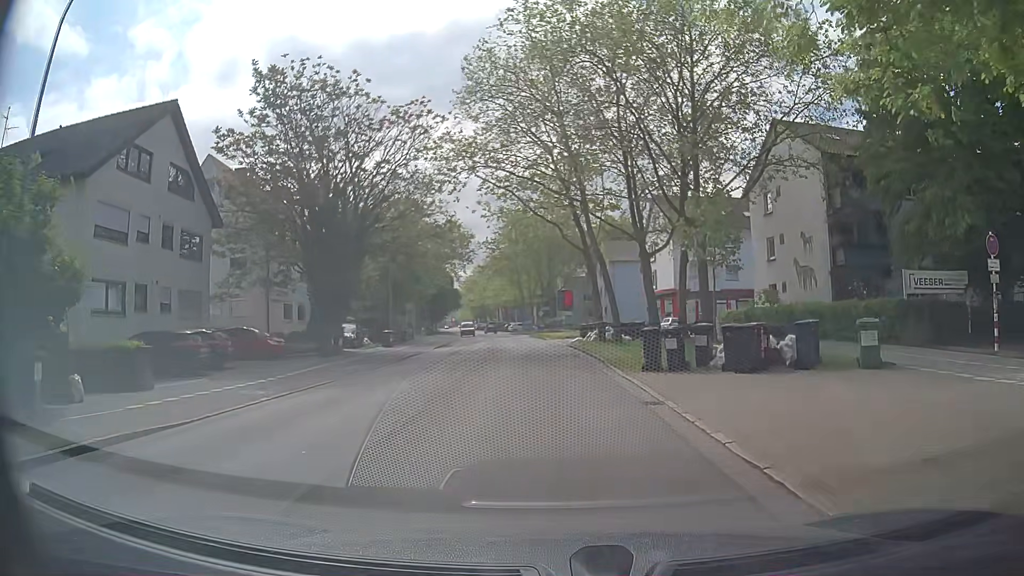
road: secondary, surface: asphalt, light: Day
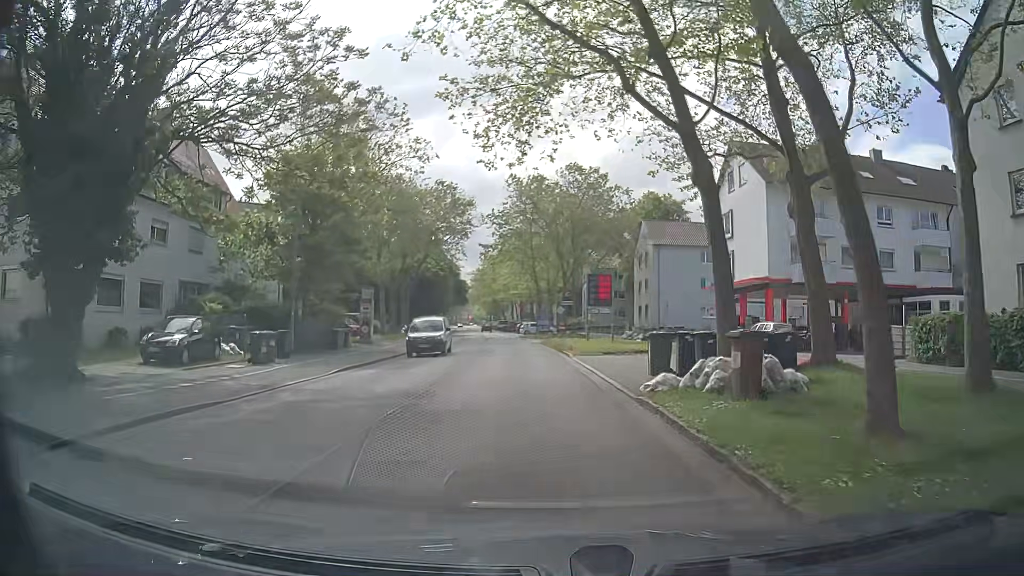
(0.0, +22.3) m; -1°
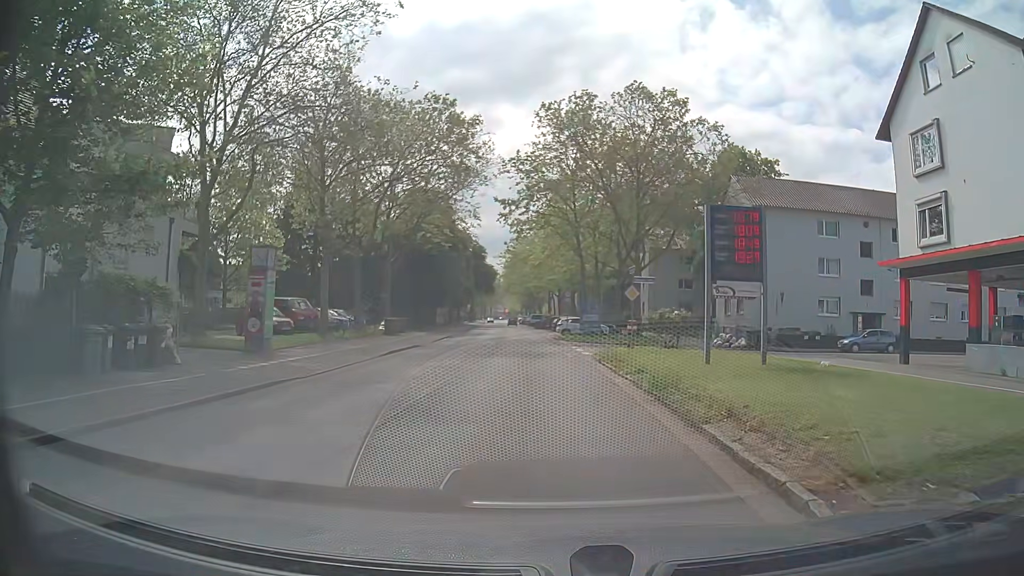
(-0.9, +22.4) m; -3°
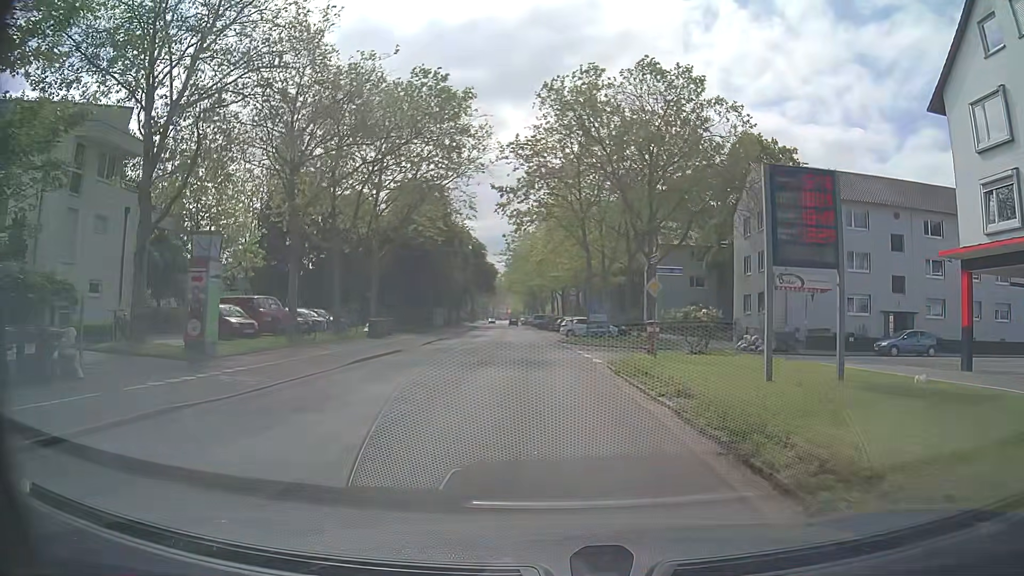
(0.0, +4.5) m; 0°
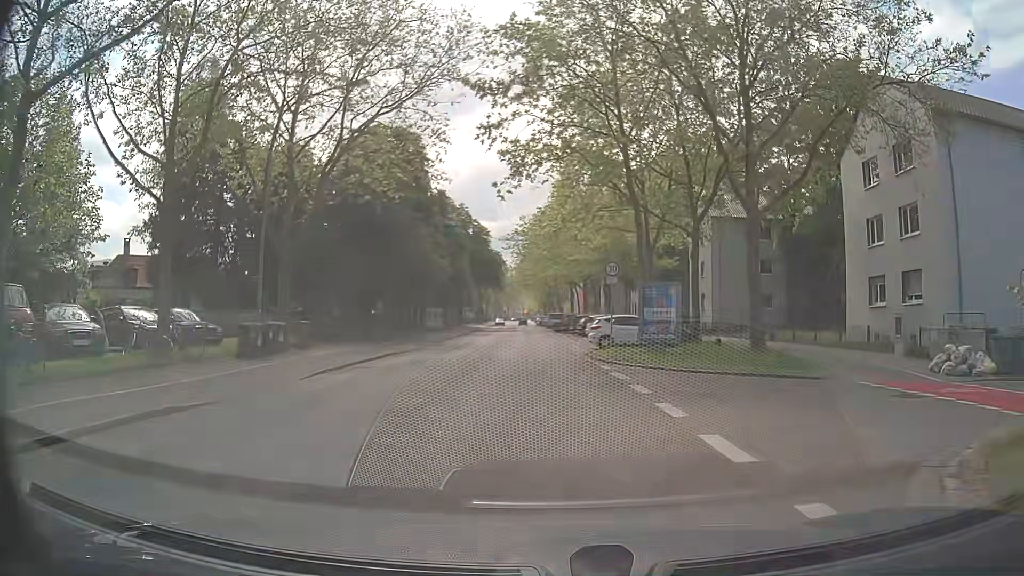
(-0.2, +18.1) m; 0°
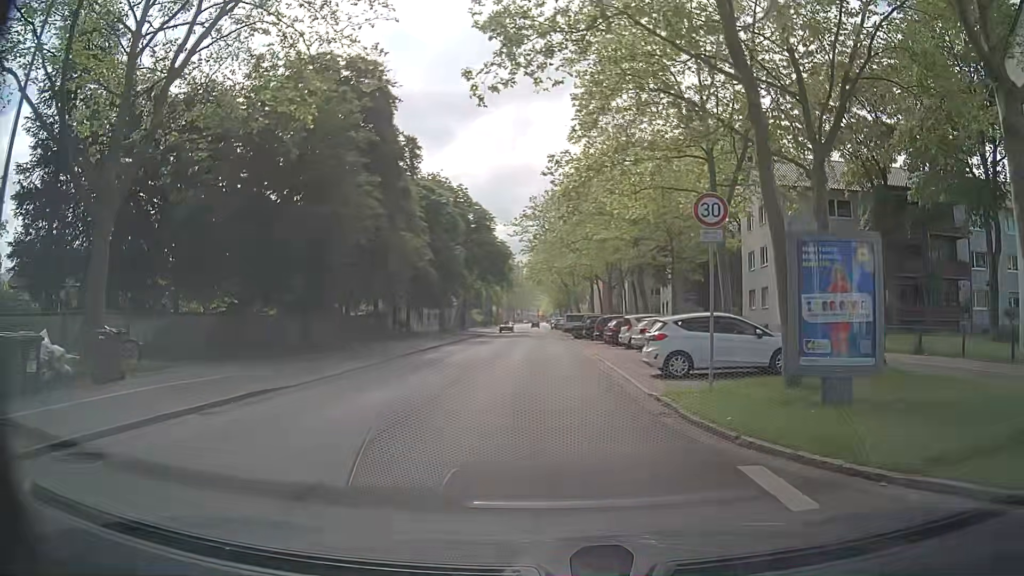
(-0.5, +13.4) m; -2°
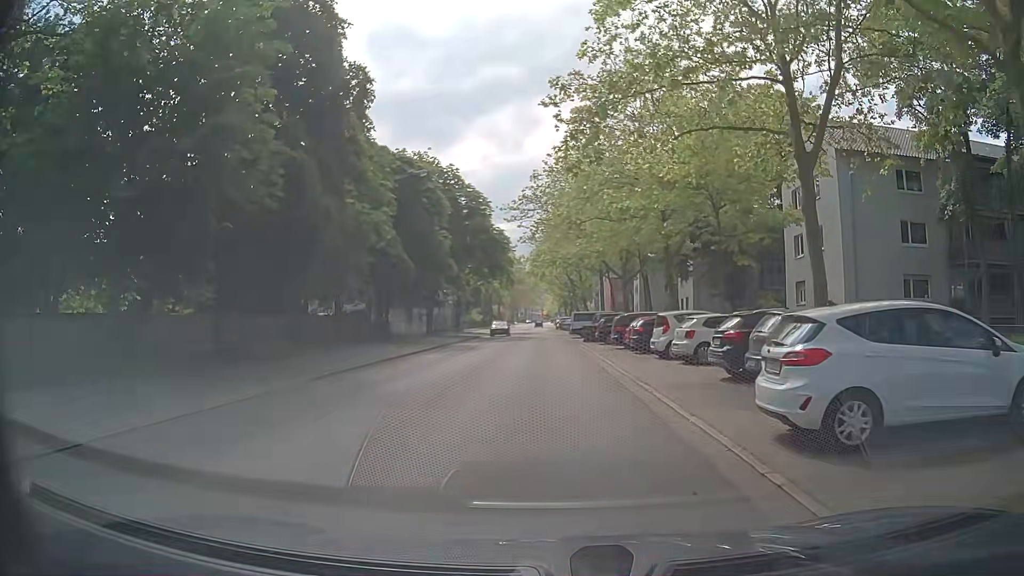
(-0.1, +9.0) m; -1°
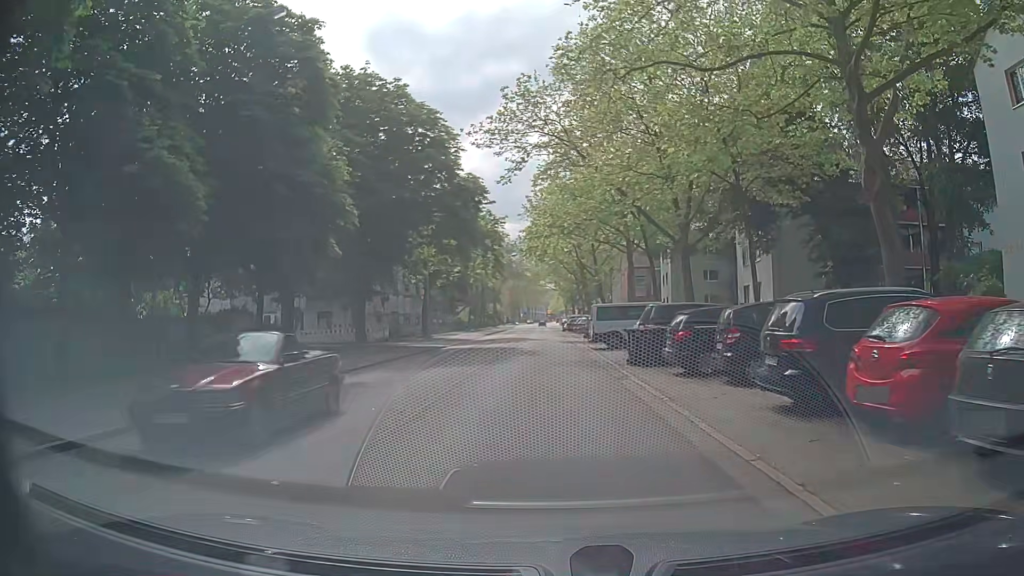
(-0.1, +22.3) m; -1°
(0, +10) (0, +20) (0, +30) (0, +40) (0, +50) (0, +60) (-1, +70) (-1, +80) (-1, +90) (-1, +100) m
